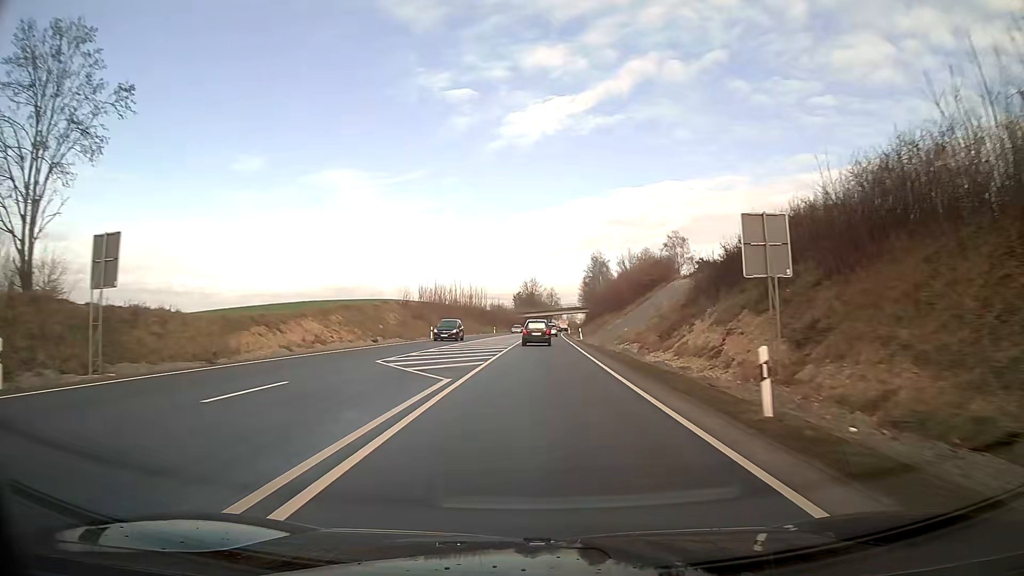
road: primary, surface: asphalt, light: Day
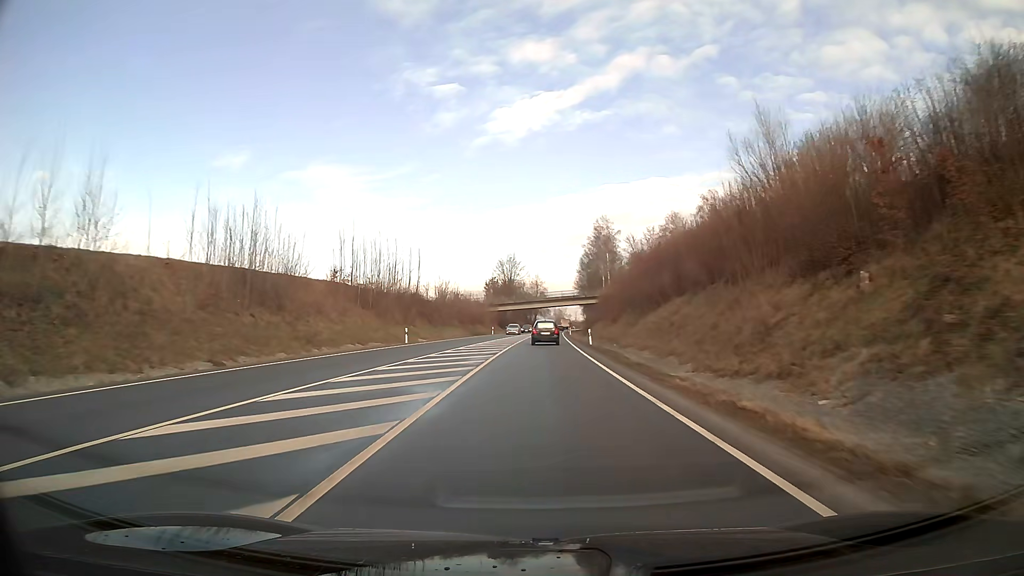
(+0.9, +65.5) m; +1°
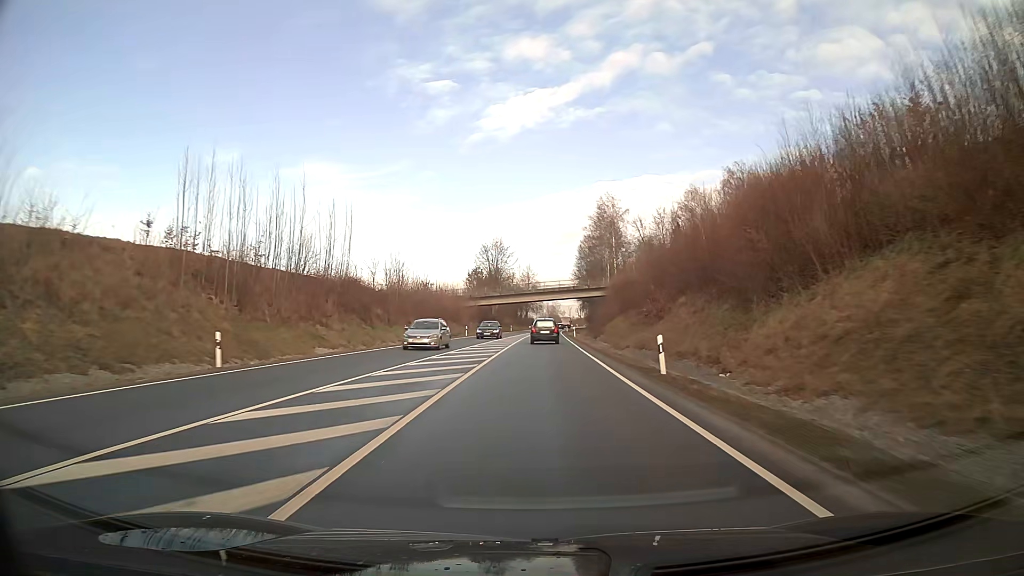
(+0.2, +26.8) m; +1°
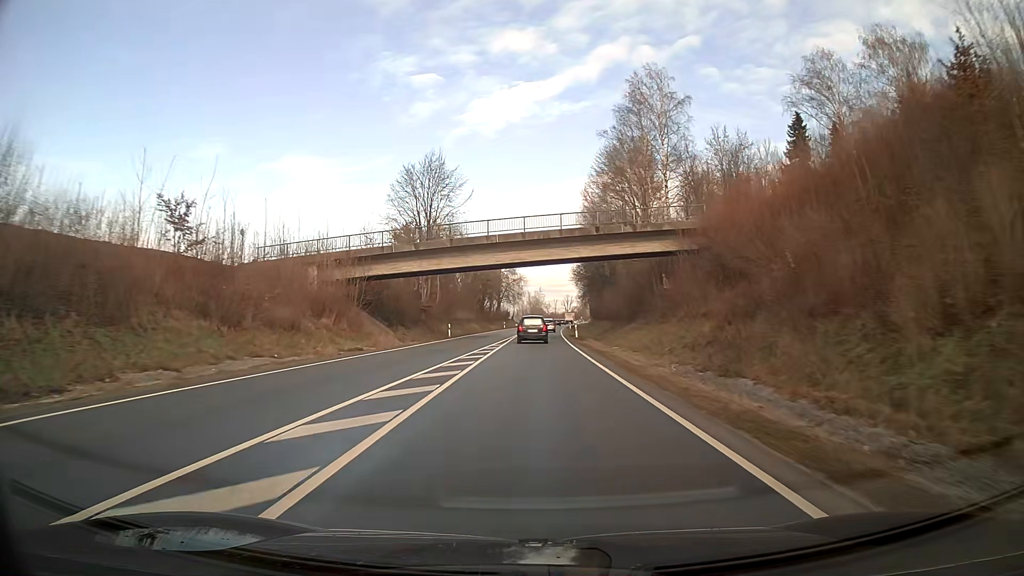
(+1.0, +65.7) m; +2°
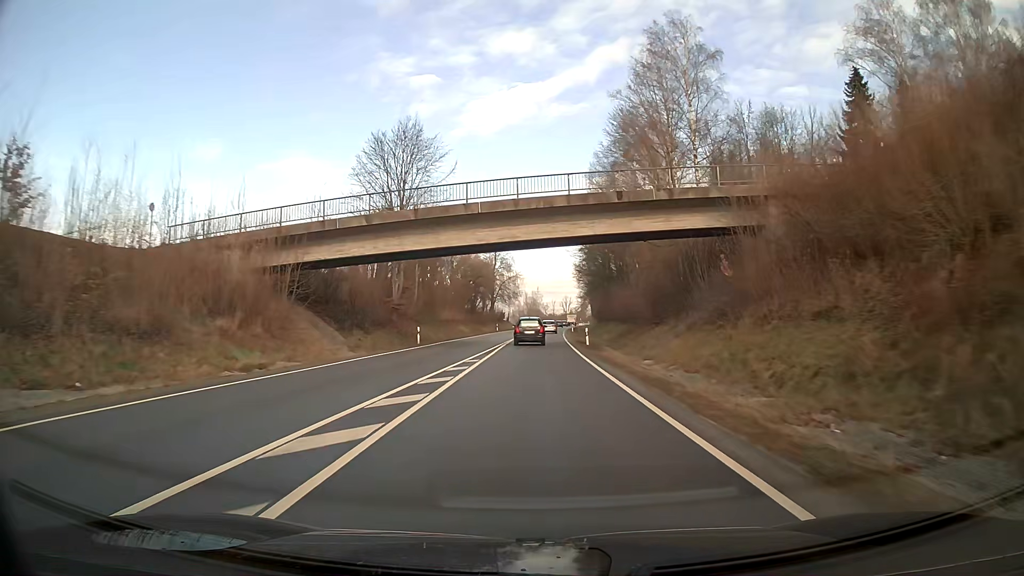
(0.0, +12.9) m; 0°
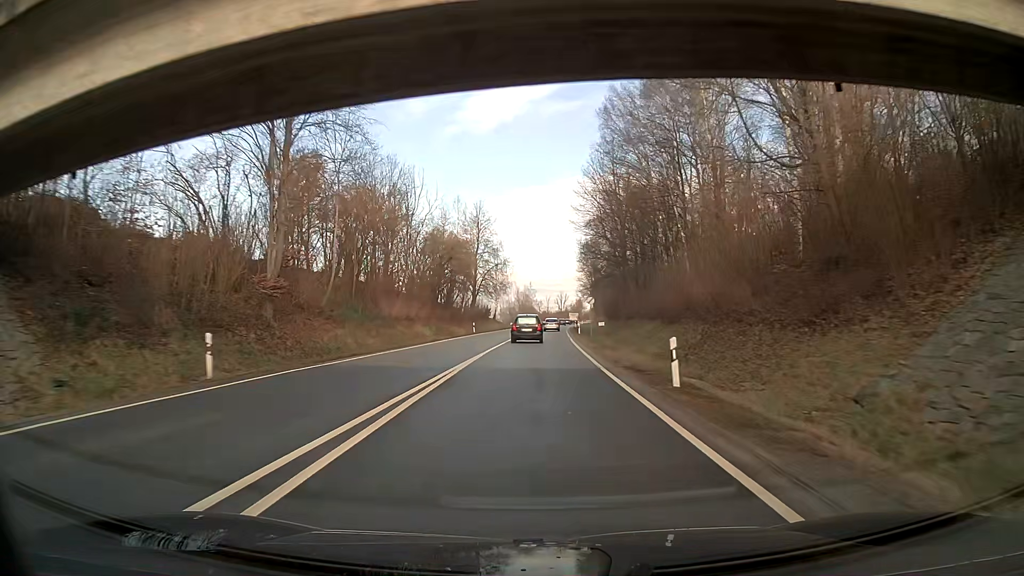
(+0.1, +25.5) m; 0°
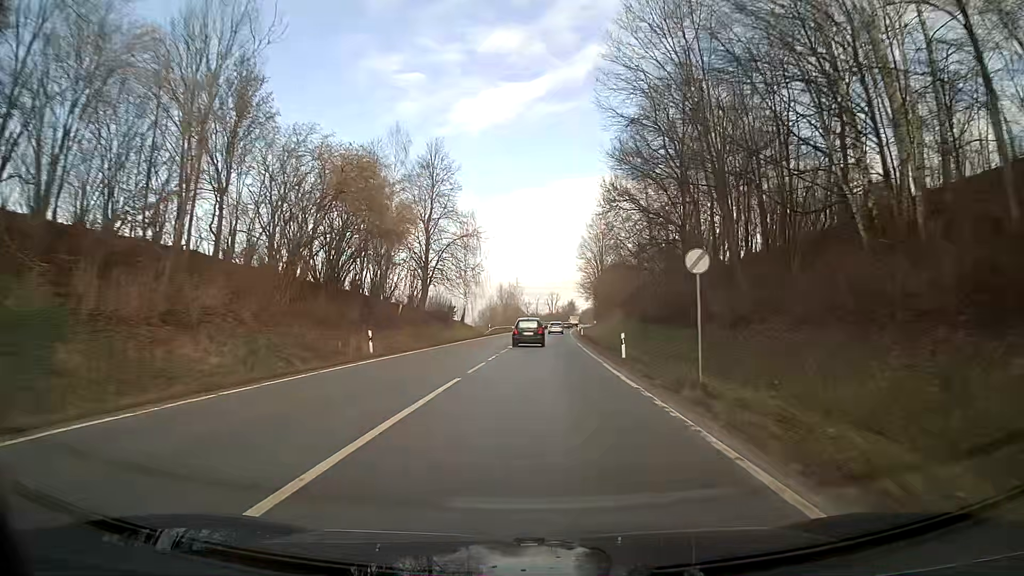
(+0.3, +37.6) m; +2°
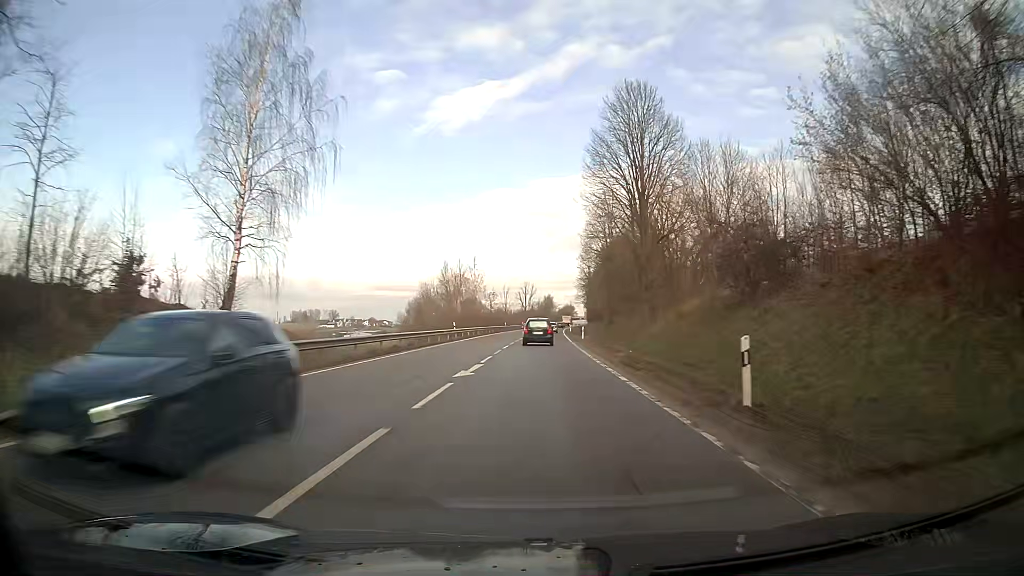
(+1.4, +61.8) m; +2°
